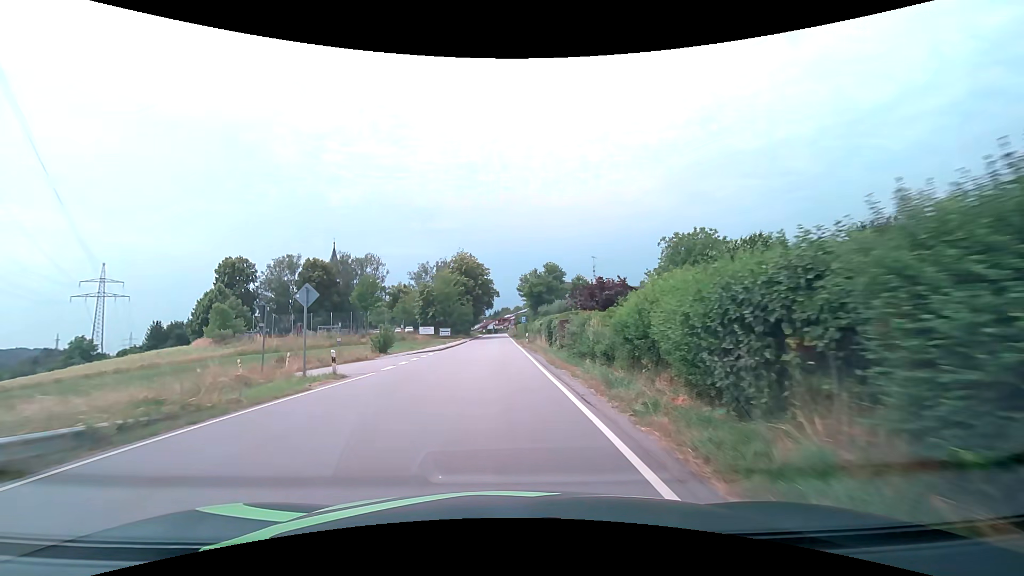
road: secondary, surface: asphalt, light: Day
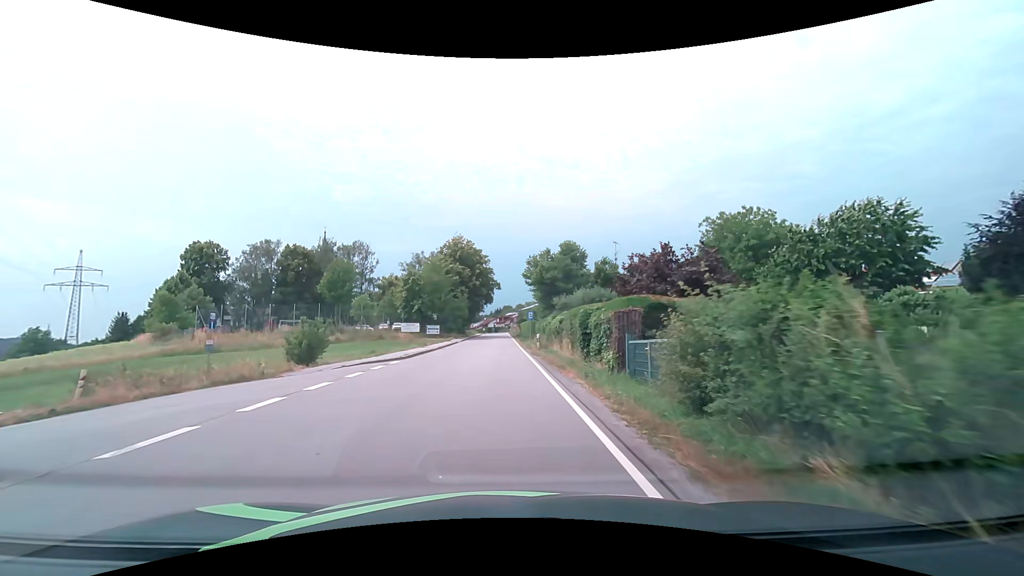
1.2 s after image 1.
(0.0, +13.7) m; 0°
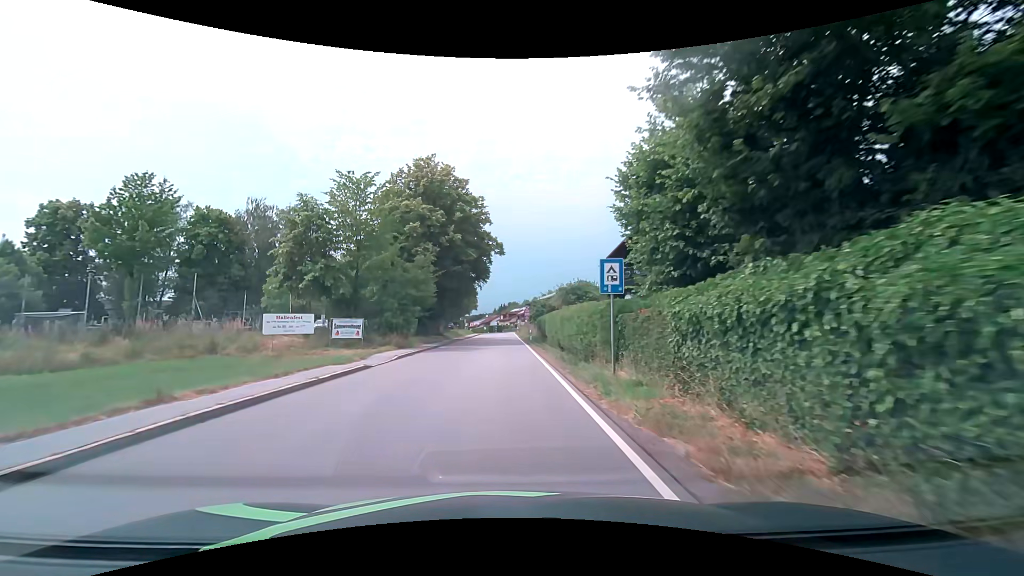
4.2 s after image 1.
(-0.2, +35.0) m; 0°
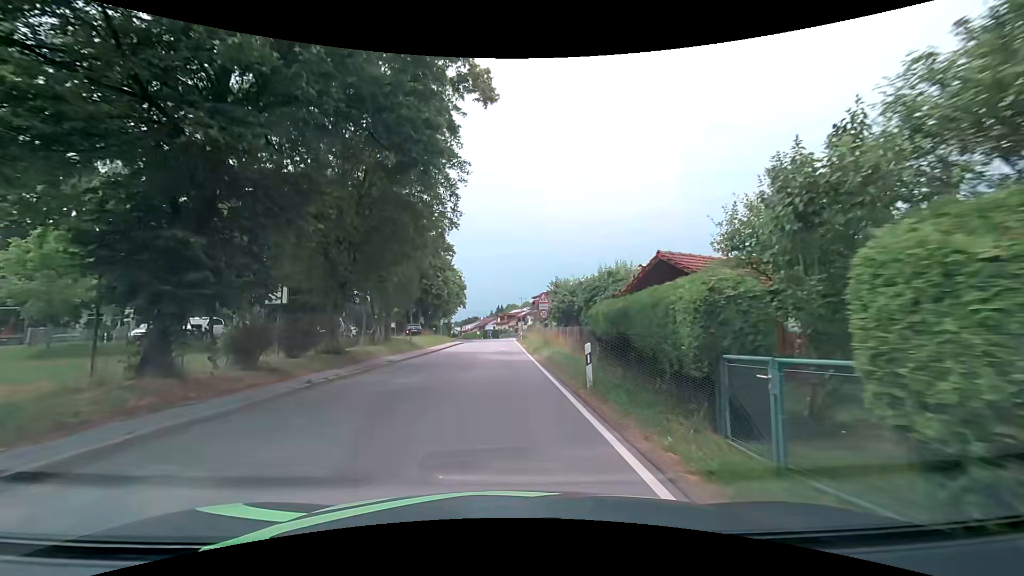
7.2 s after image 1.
(0.0, +28.6) m; -1°
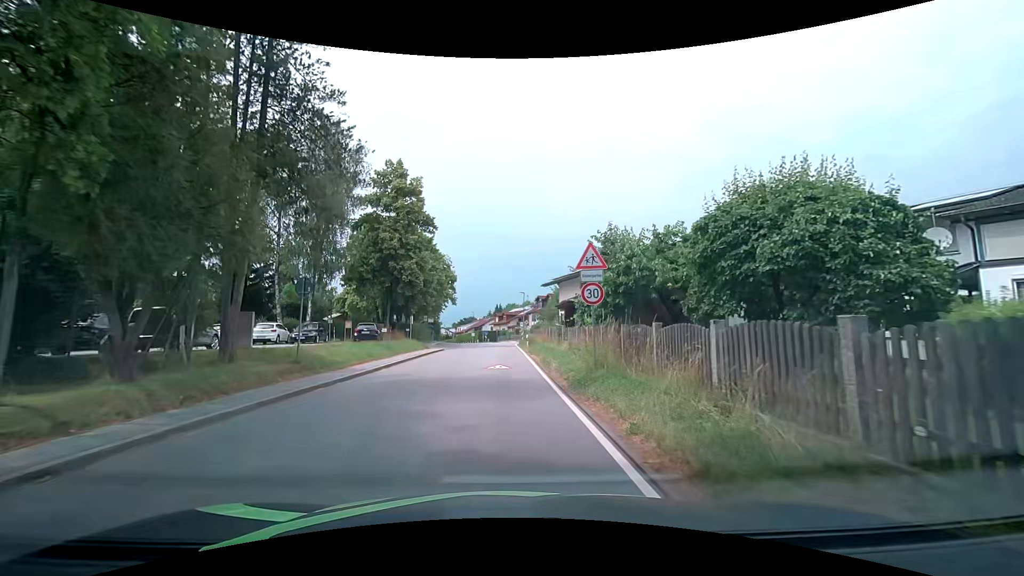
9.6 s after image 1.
(+0.3, +17.4) m; 0°
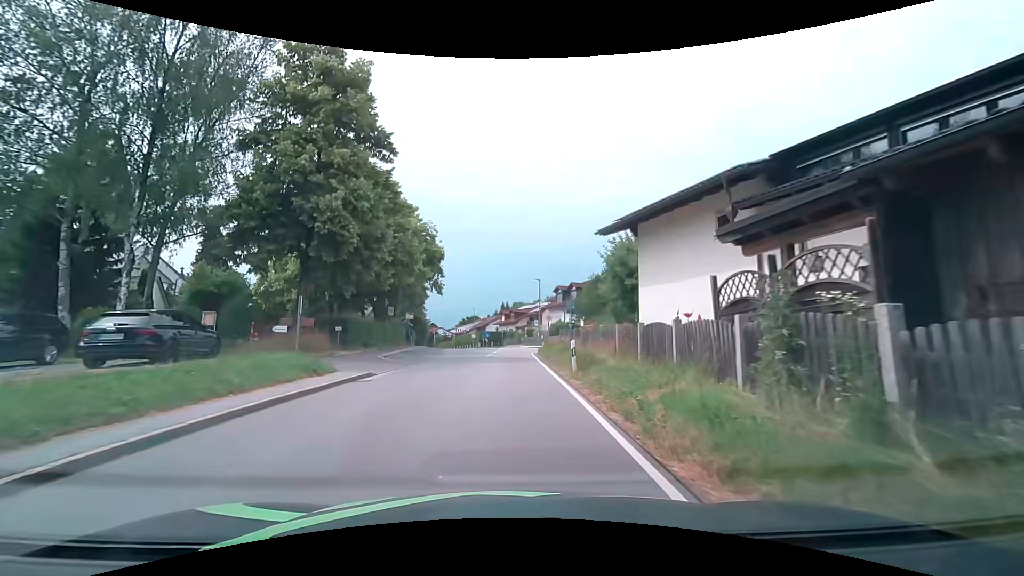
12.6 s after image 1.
(+0.2, +22.8) m; 0°
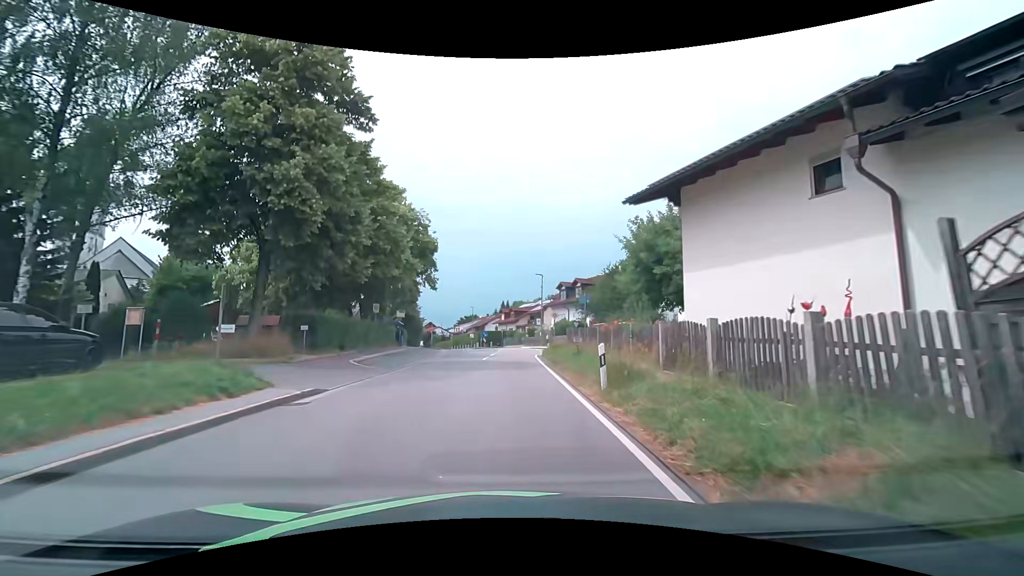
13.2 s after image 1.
(0.0, +4.6) m; 0°
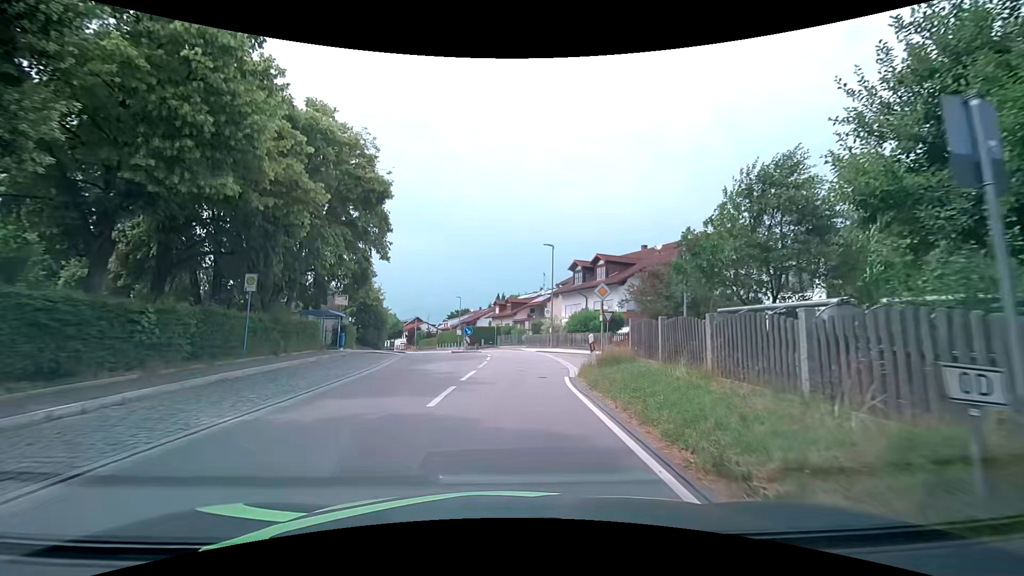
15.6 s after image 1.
(0.0, +17.2) m; +1°
(0, +10) (0, +20) (0, +30) (-1, +40) (-3, +50) (-5, +59) (-8, +69) (-11, +79) (-14, +88) (-17, +98) m
